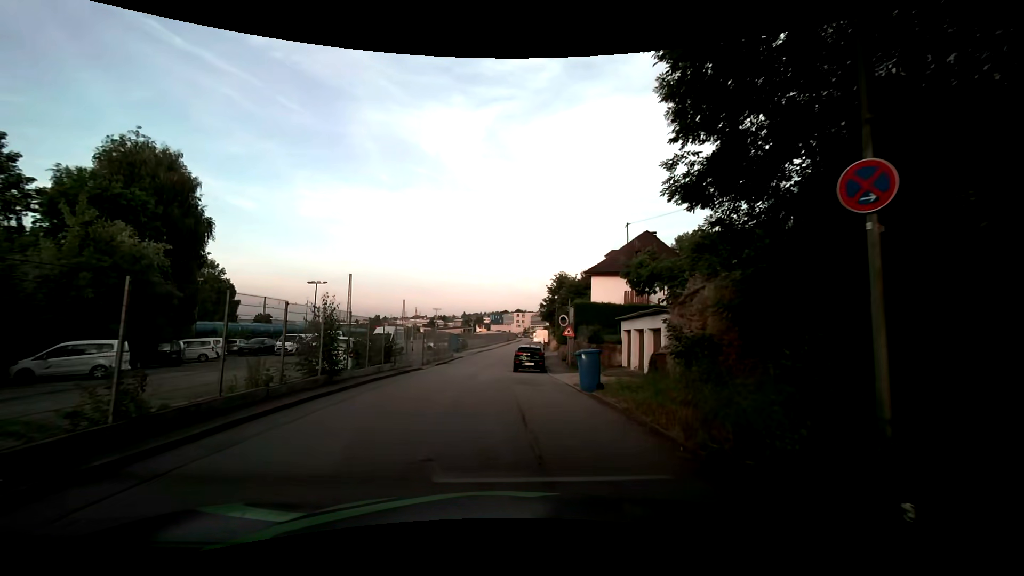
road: residential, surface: asphalt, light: Day
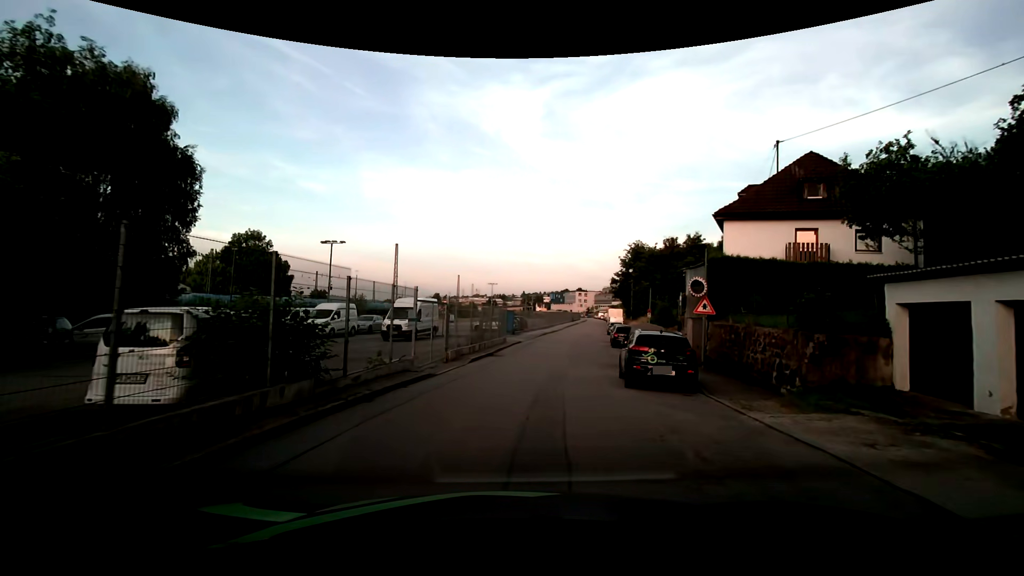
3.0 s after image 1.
(-0.8, +15.2) m; -5°
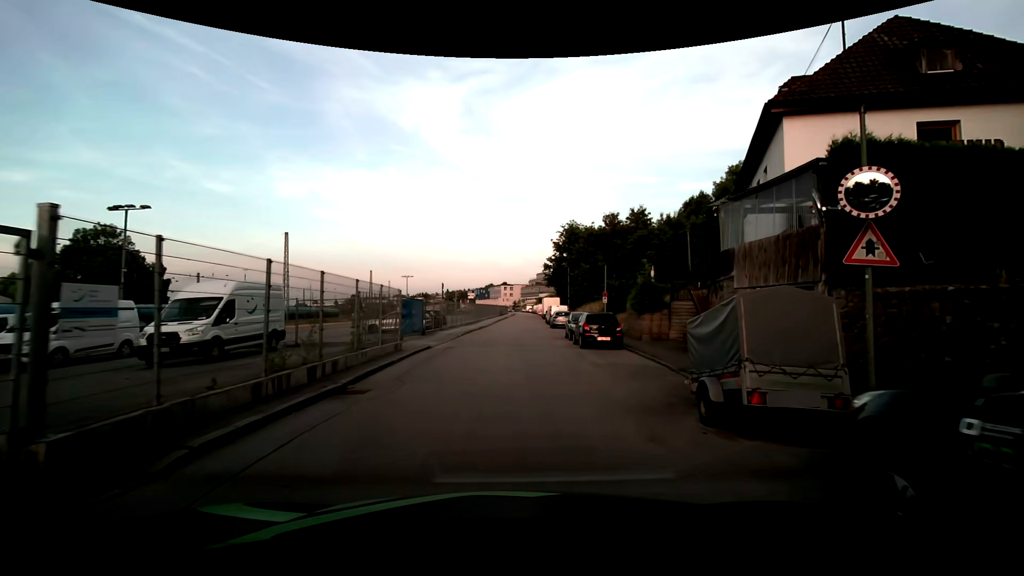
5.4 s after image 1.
(+0.6, +13.7) m; +8°
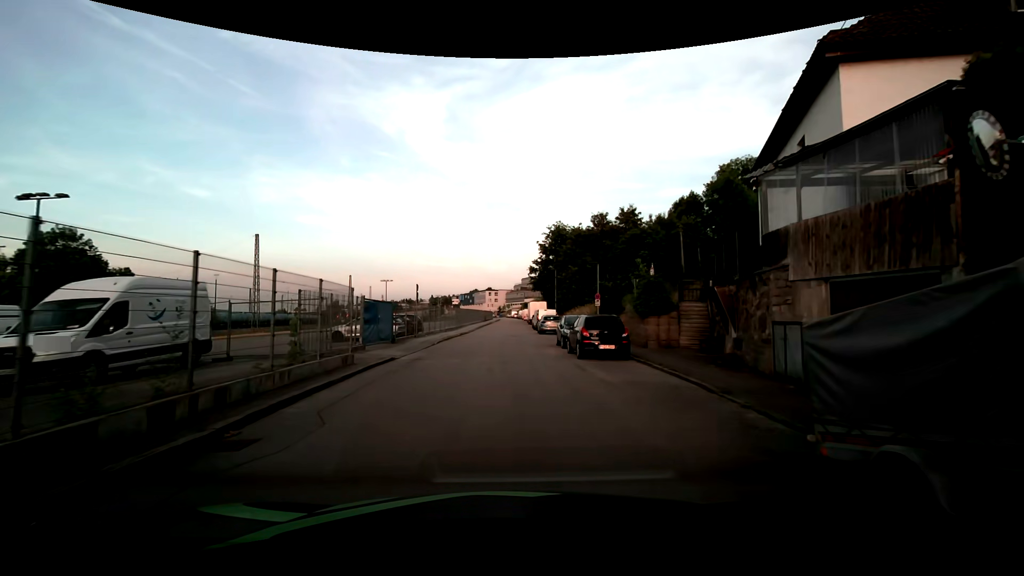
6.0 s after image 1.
(+0.1, +3.8) m; +2°
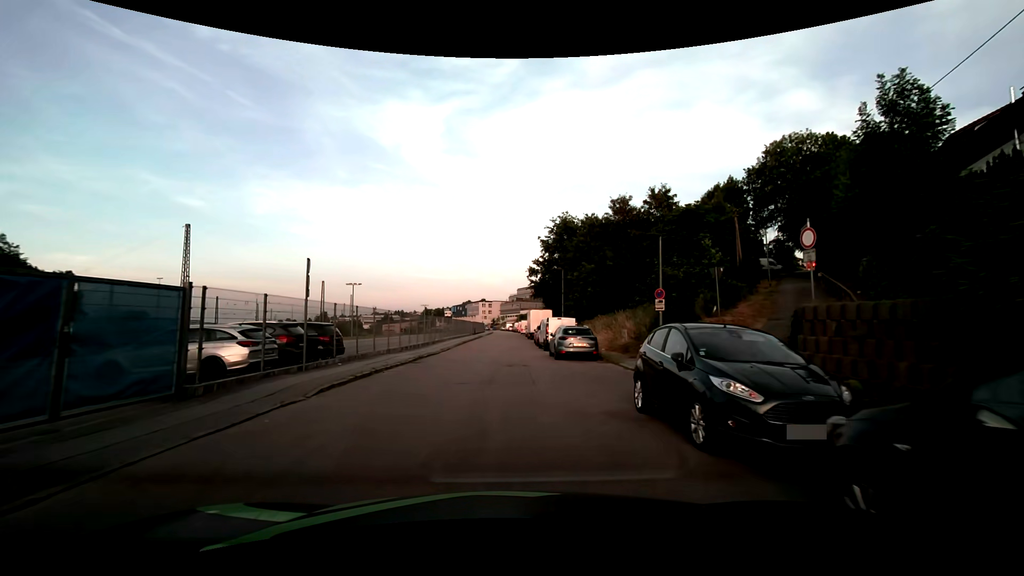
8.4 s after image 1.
(-0.1, +16.2) m; 0°
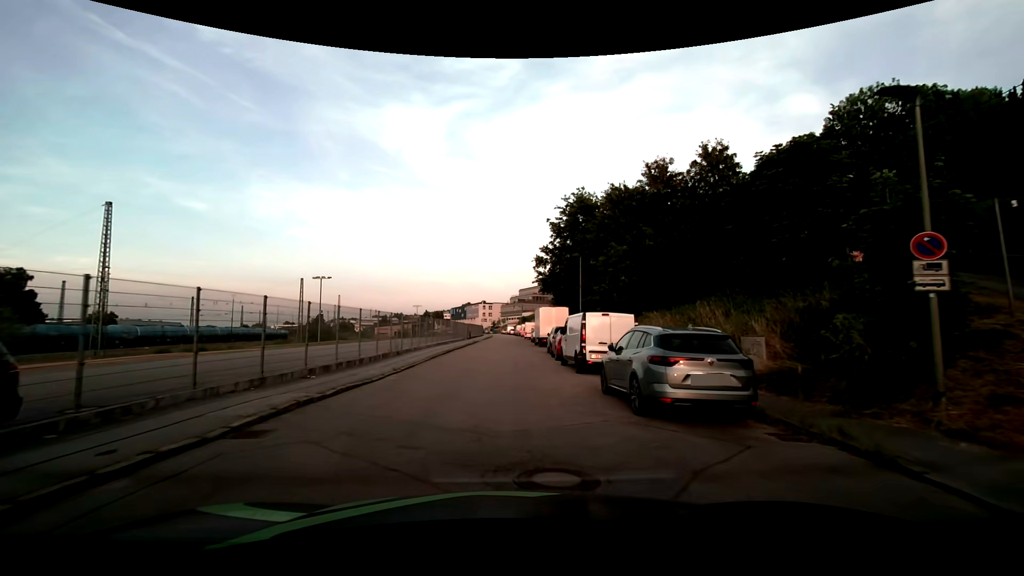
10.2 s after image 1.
(0.0, +13.2) m; 0°
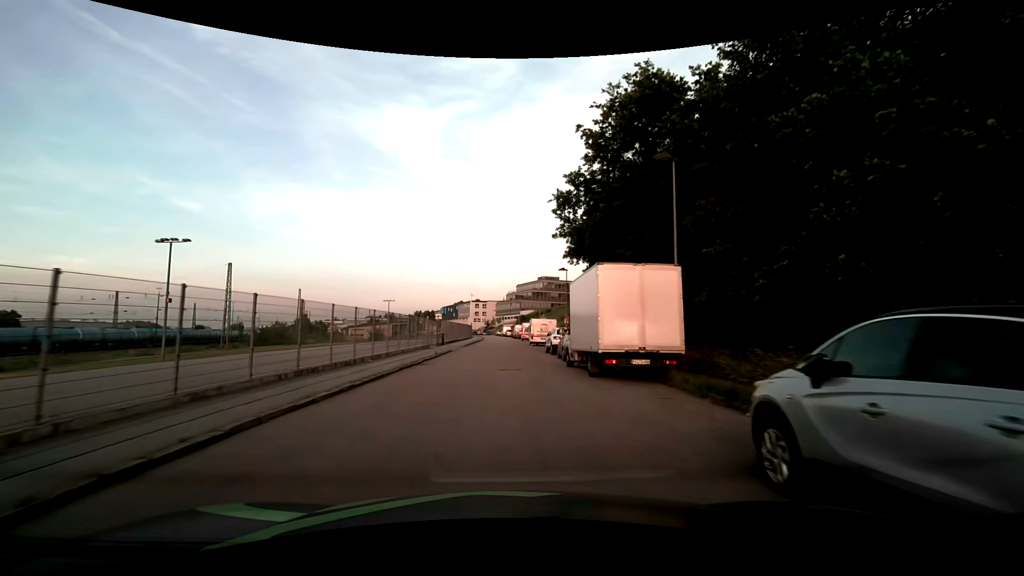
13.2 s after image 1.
(0.0, +26.3) m; +1°
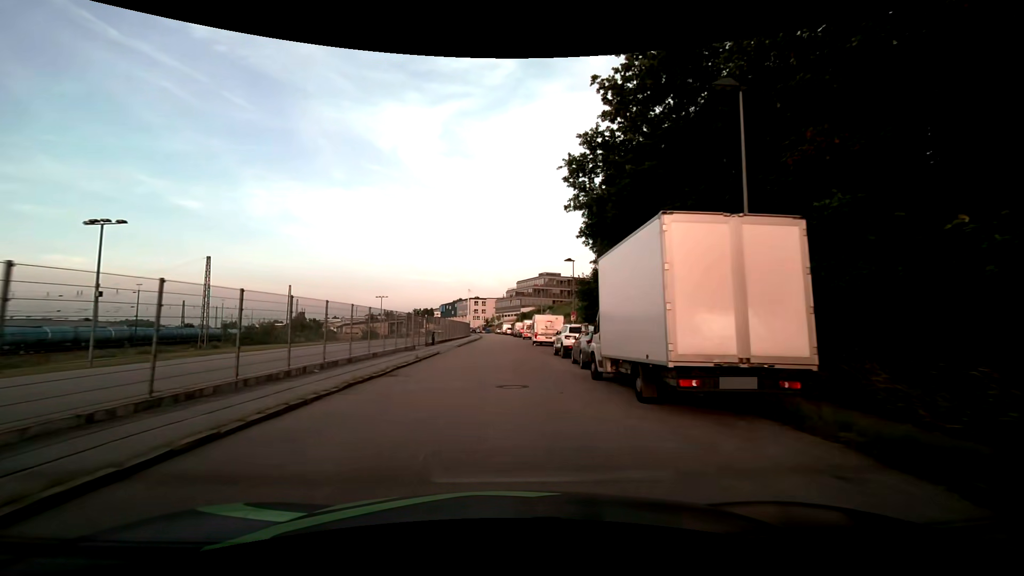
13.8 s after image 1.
(0.0, +5.7) m; 0°
(0, +10) (0, +20) (0, +30) (0, +40) (0, +50) (0, +60) (0, +70) (-1, +80) (-1, +90) (-1, +100) m
